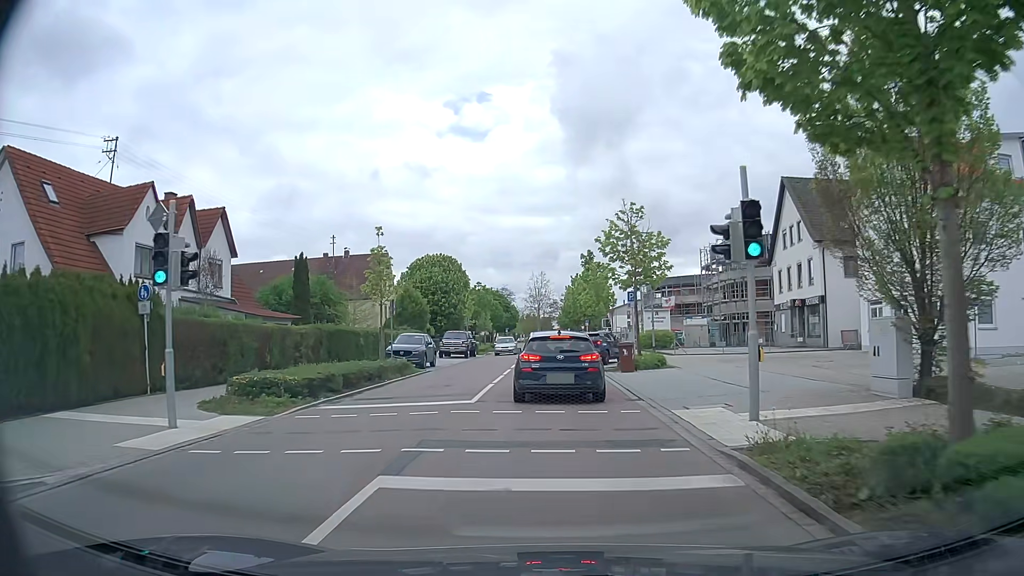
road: tertiary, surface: asphalt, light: Day
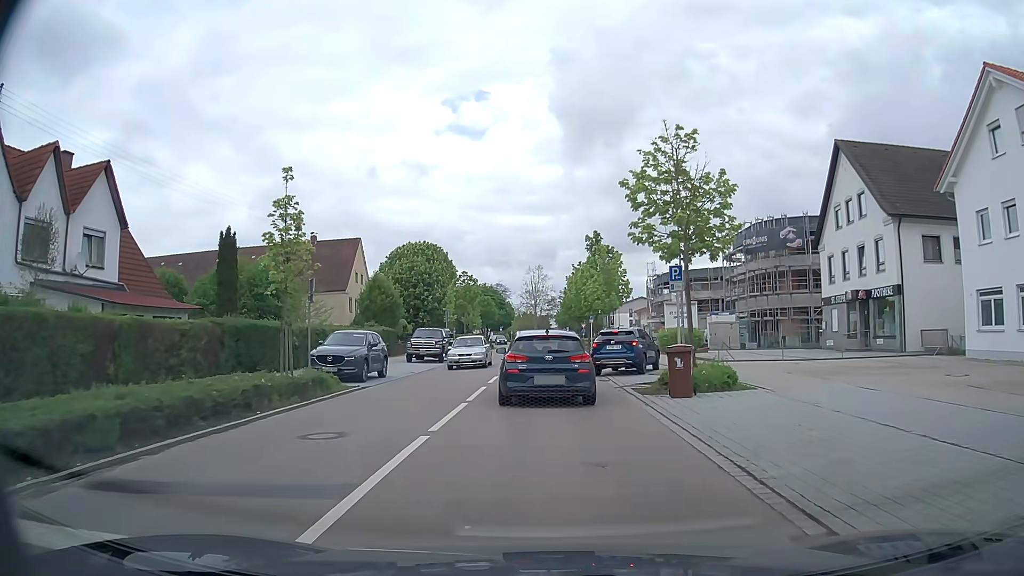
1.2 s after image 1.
(0.0, +10.0) m; 0°
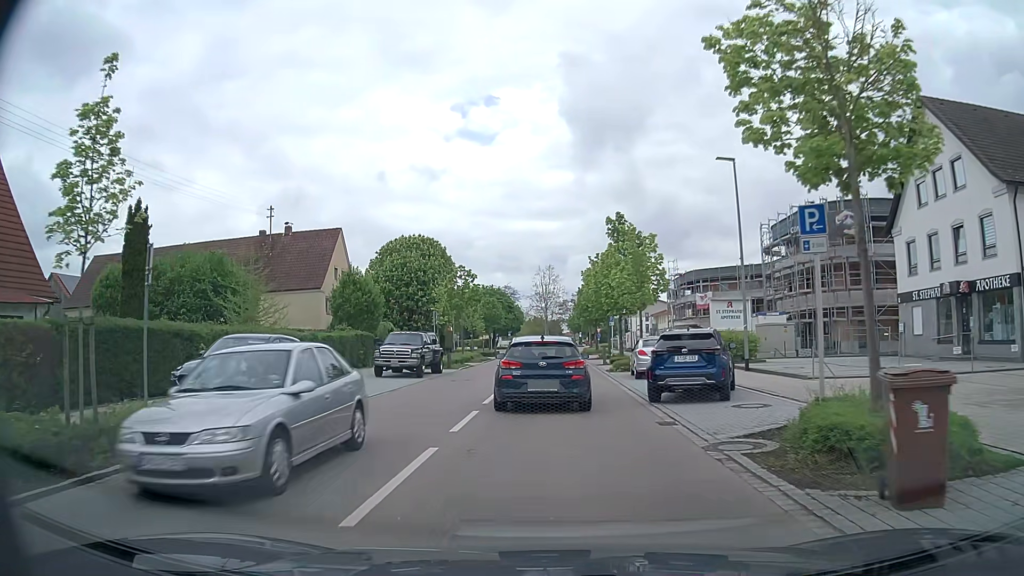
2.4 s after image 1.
(+0.1, +9.2) m; 0°
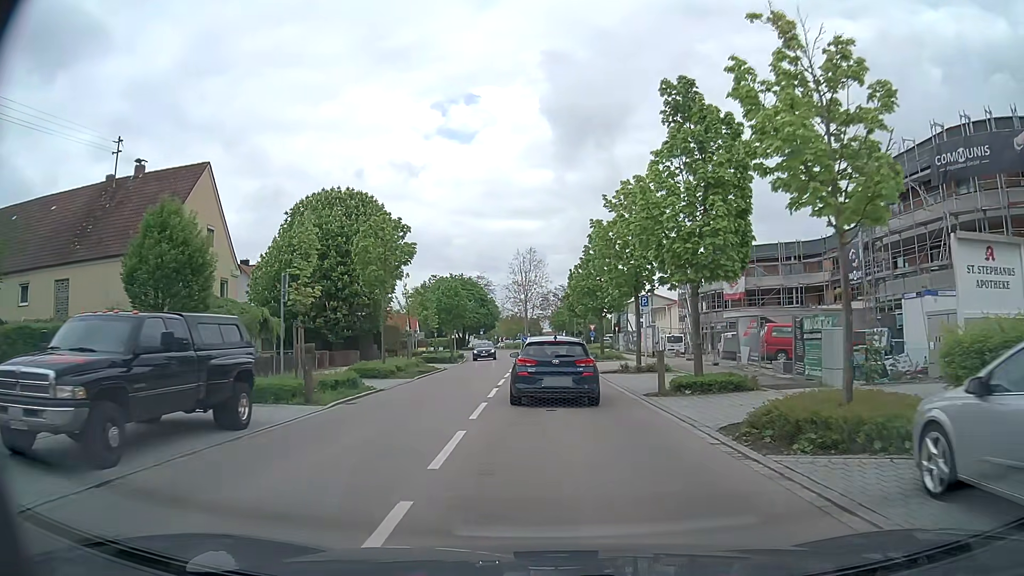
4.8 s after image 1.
(-0.3, +21.3) m; +2°
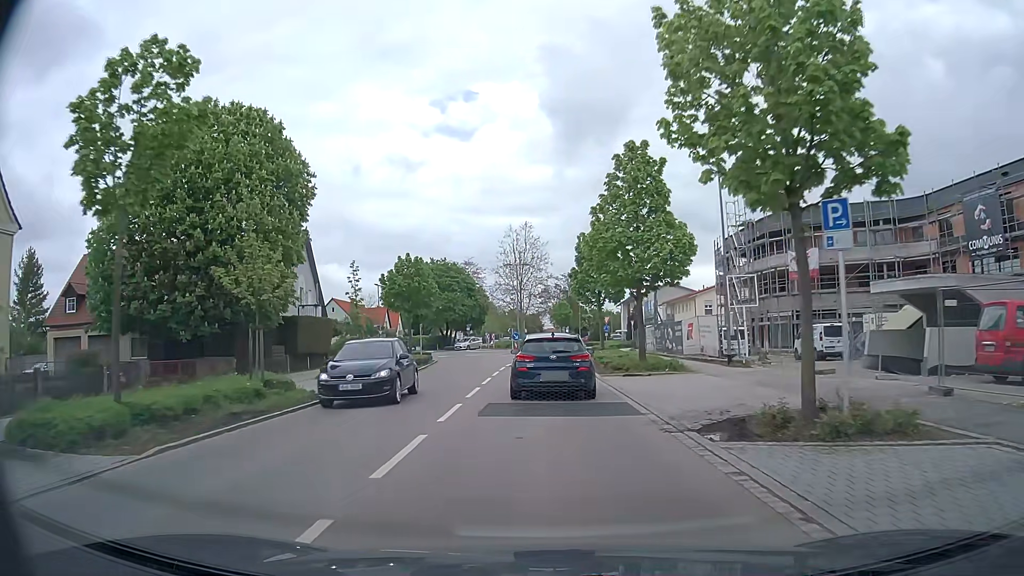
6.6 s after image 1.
(+0.1, +18.9) m; -1°
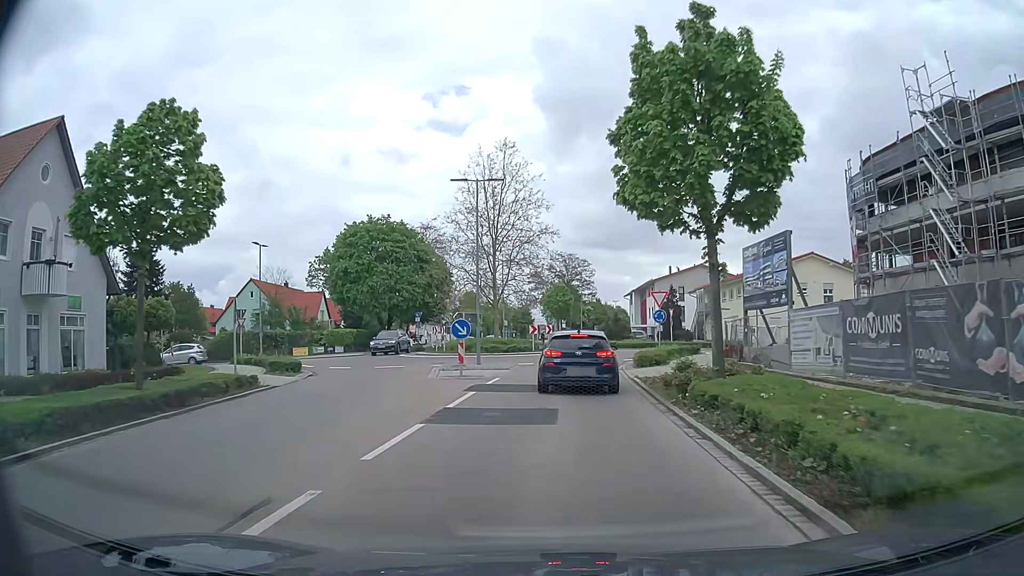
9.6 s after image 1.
(+0.3, +30.6) m; +2°
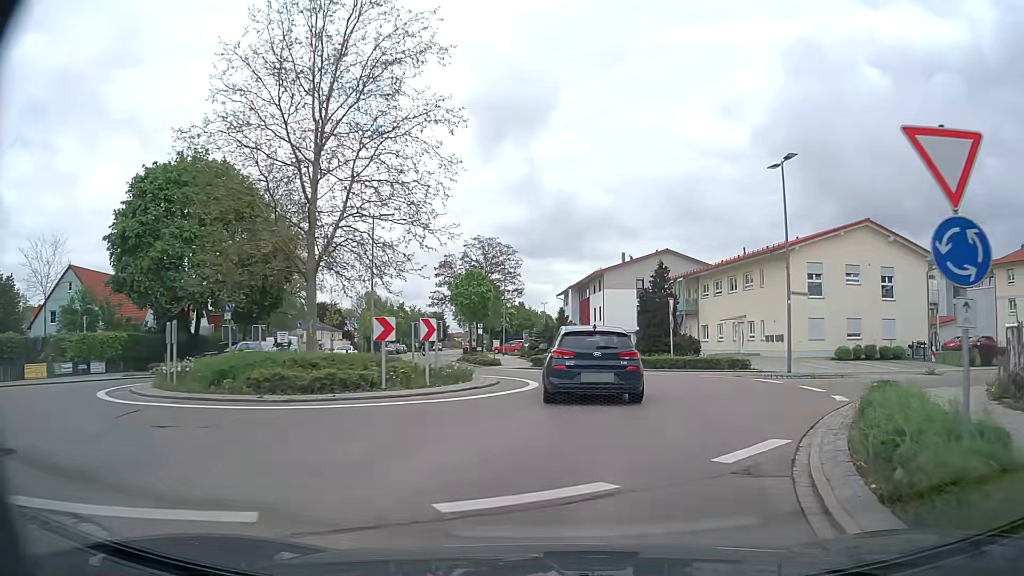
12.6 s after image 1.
(+0.4, +24.9) m; +6°
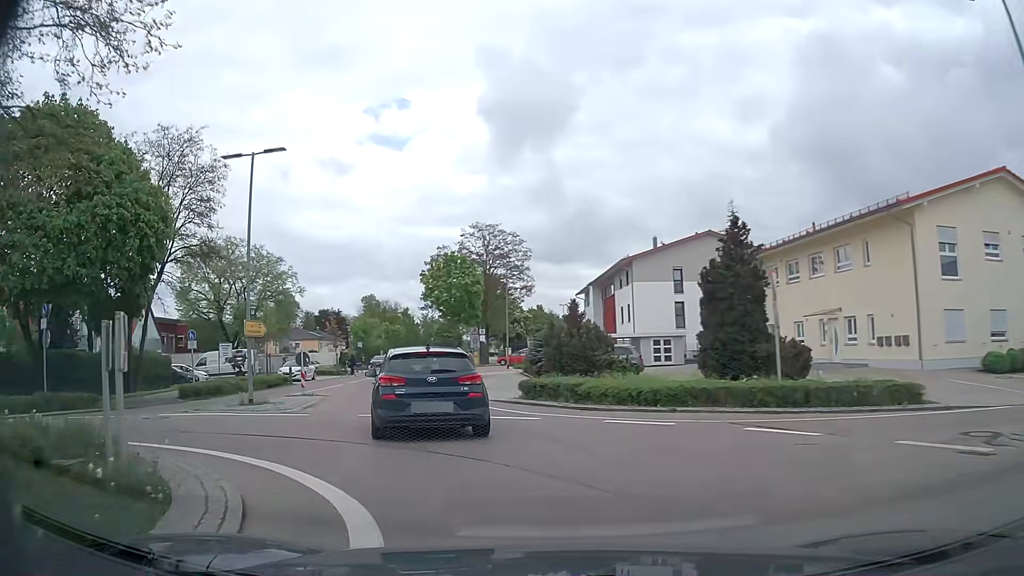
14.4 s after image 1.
(+0.9, +14.8) m; -2°
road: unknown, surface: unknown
(-1, +10) (-4, +20) (-6, +29) (-8, +39) (-10, +49) (-11, +59) (-13, +69) (-14, +79) (-14, +89) (-15, +99) m
